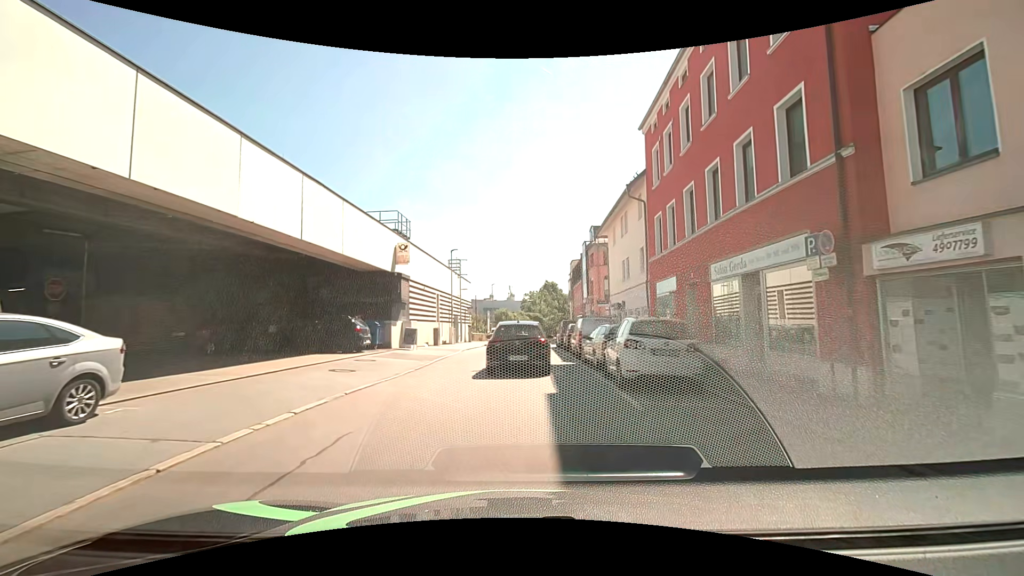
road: residential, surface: asphalt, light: Day
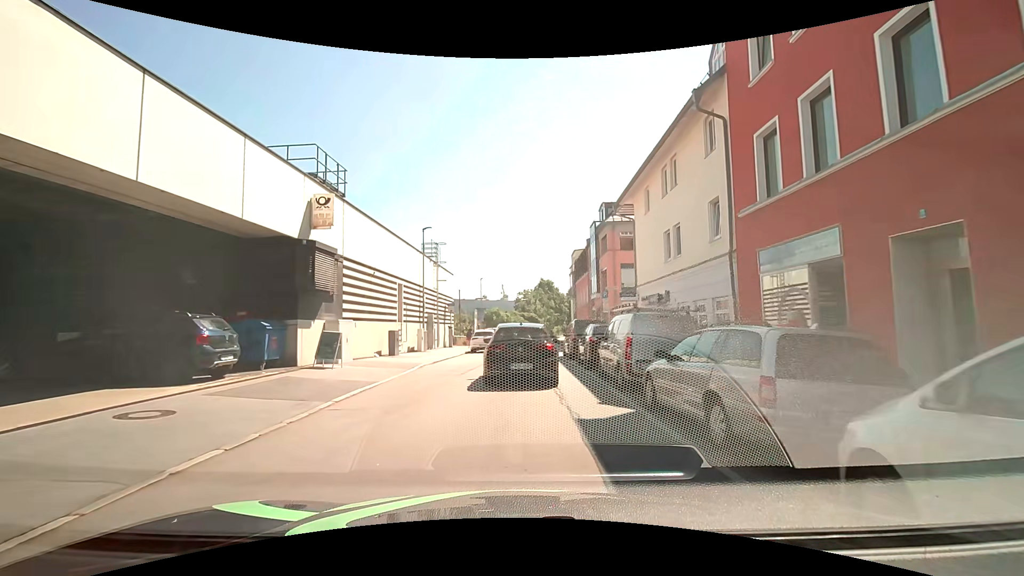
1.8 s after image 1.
(+0.1, +10.3) m; 0°
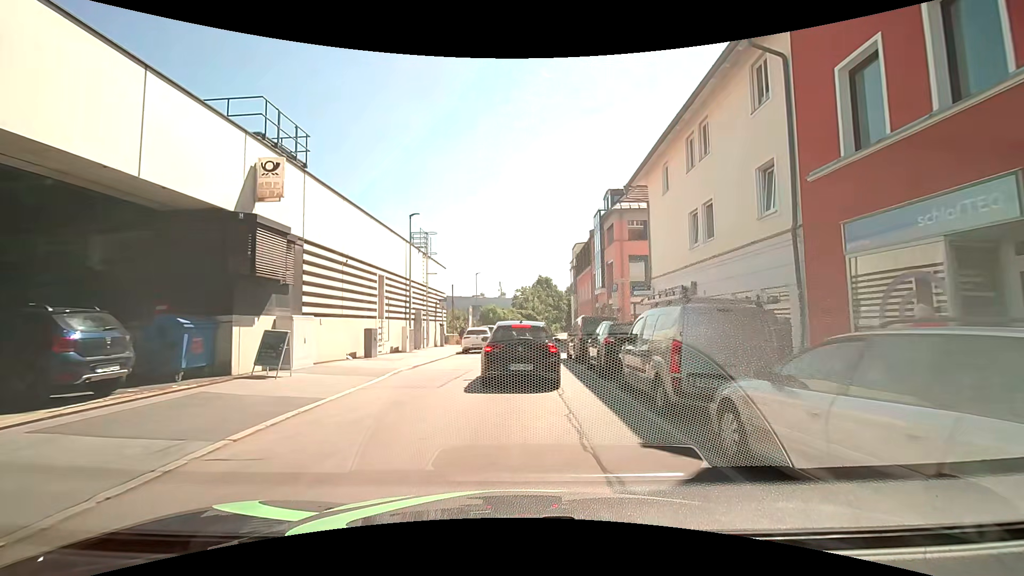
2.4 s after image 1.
(0.0, +3.3) m; 0°
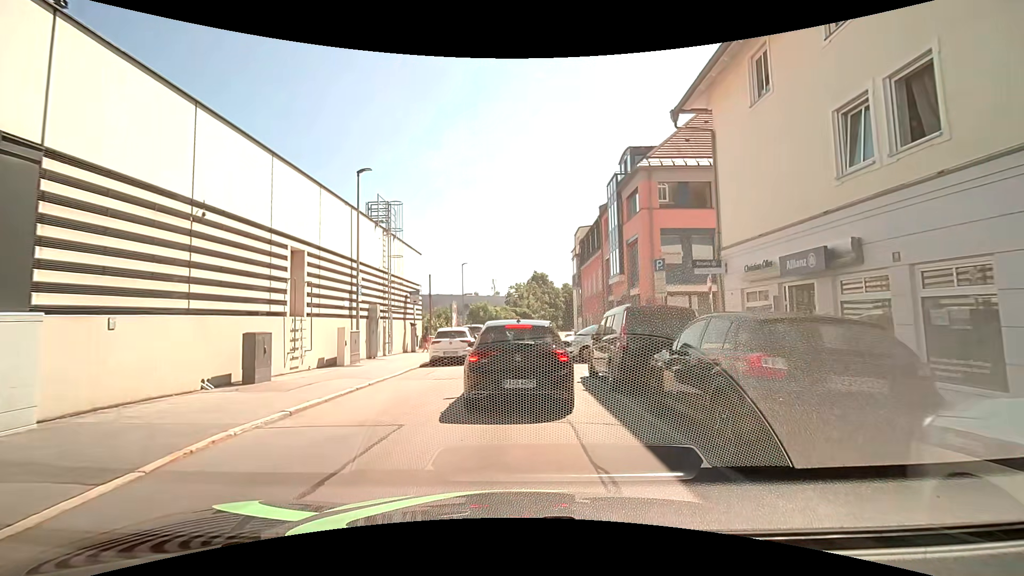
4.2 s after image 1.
(+0.2, +8.4) m; +1°
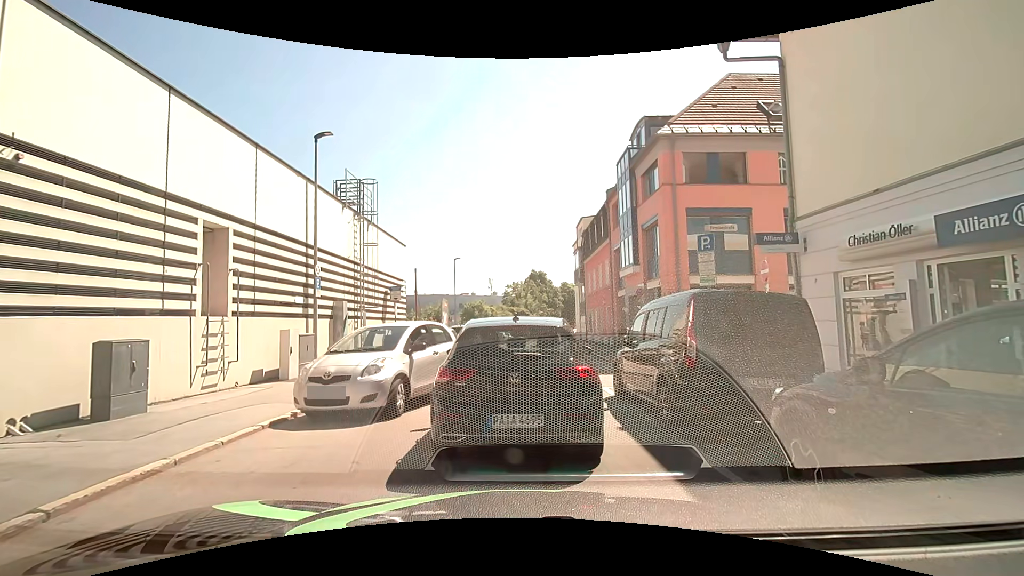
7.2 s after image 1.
(+0.1, +3.7) m; +2°
